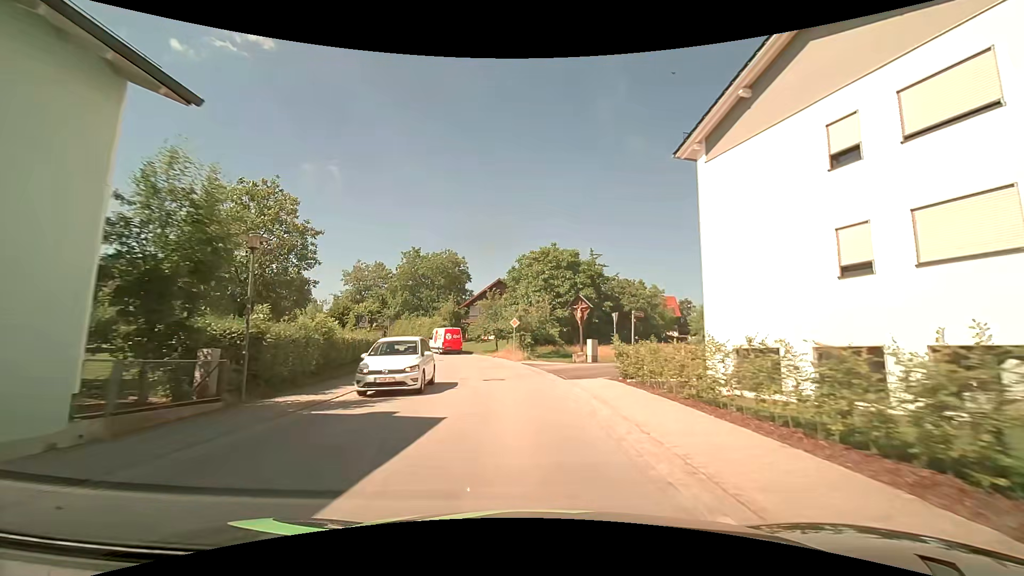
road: secondary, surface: asphalt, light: Day
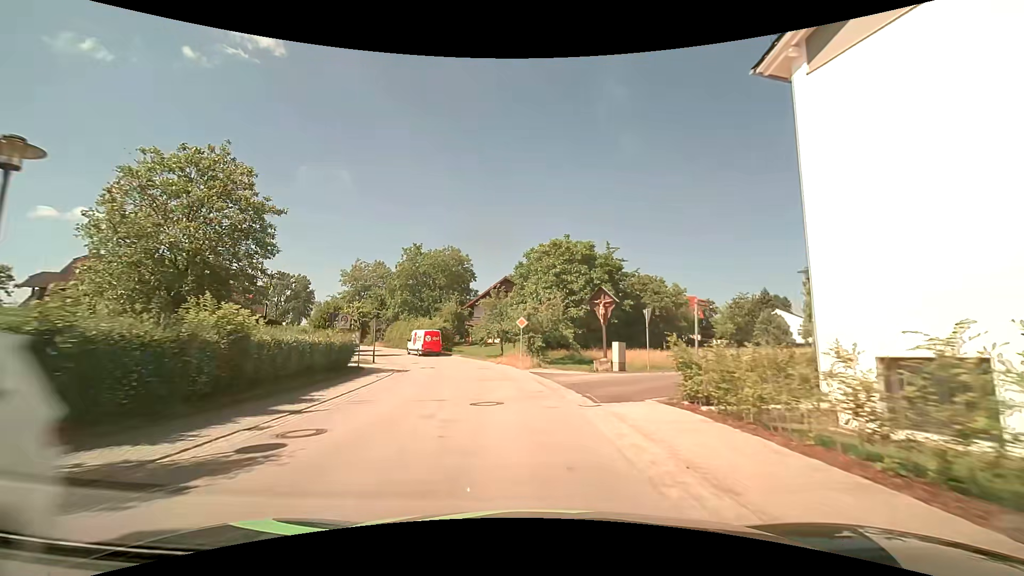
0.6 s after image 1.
(0.0, +6.2) m; -1°
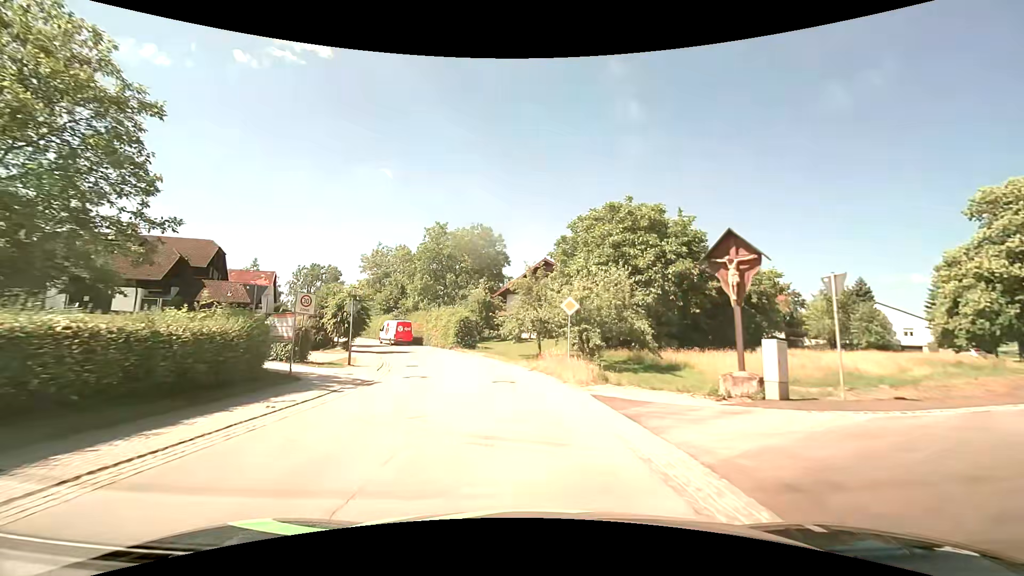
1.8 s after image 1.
(-0.5, +12.1) m; -5°
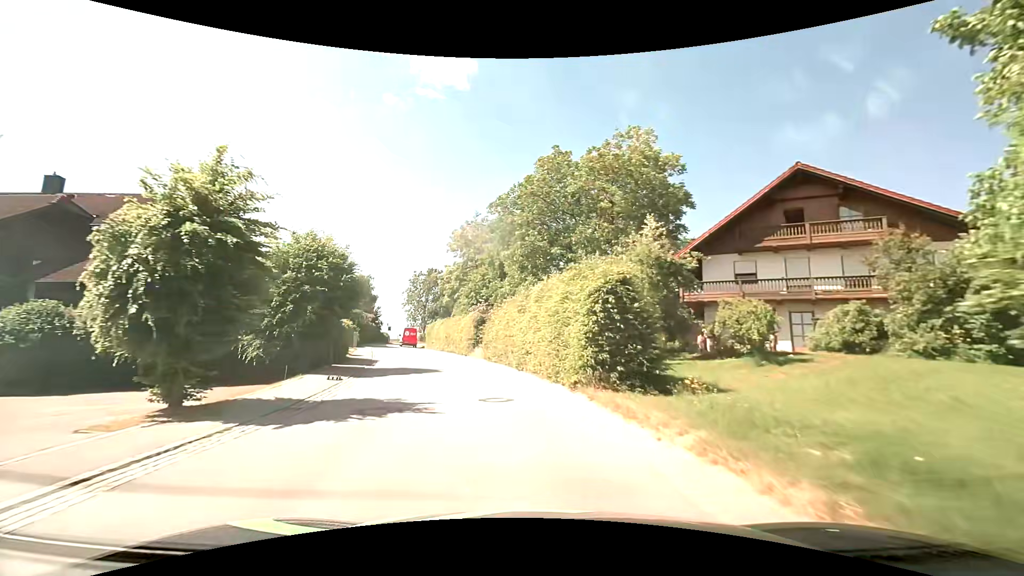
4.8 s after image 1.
(-3.9, +30.9) m; -15°
(-1, +10) (-2, +20) (-5, +30) (-8, +39) (-11, +49) (-14, +58) (-17, +68) (-19, +77) (-21, +87) (-23, +97) m
